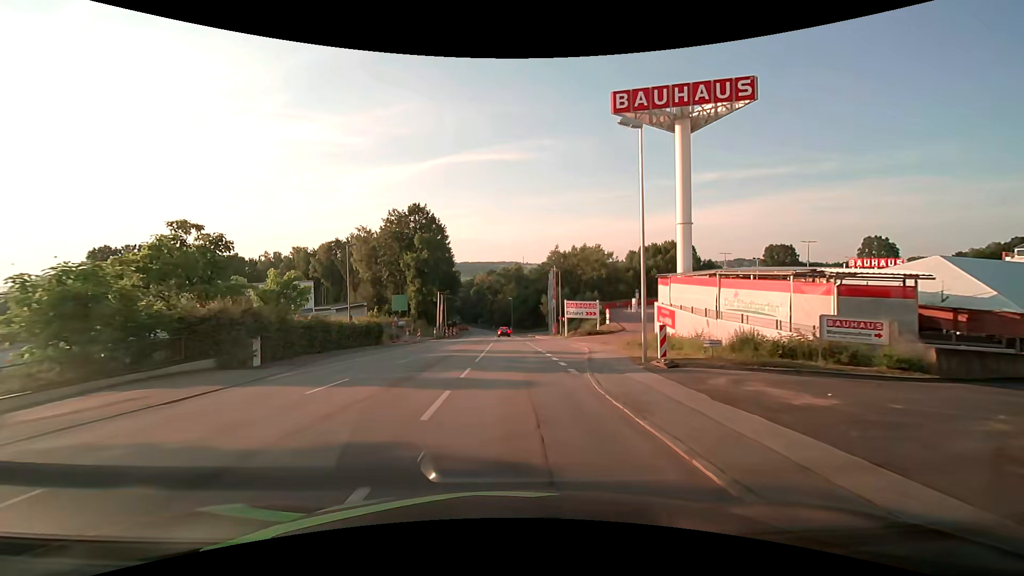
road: tertiary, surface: asphalt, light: Day
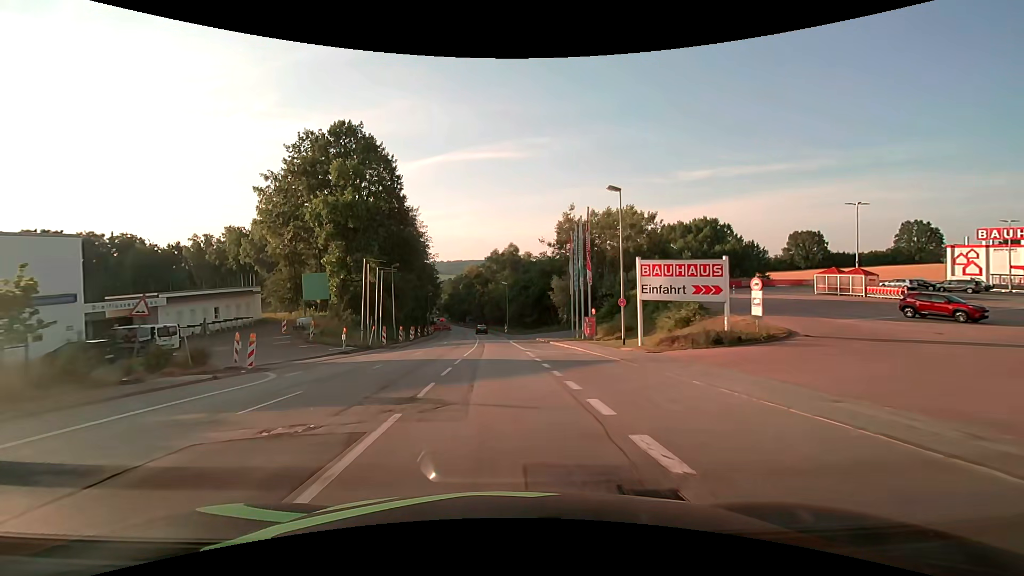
(+0.3, +37.0) m; +1°
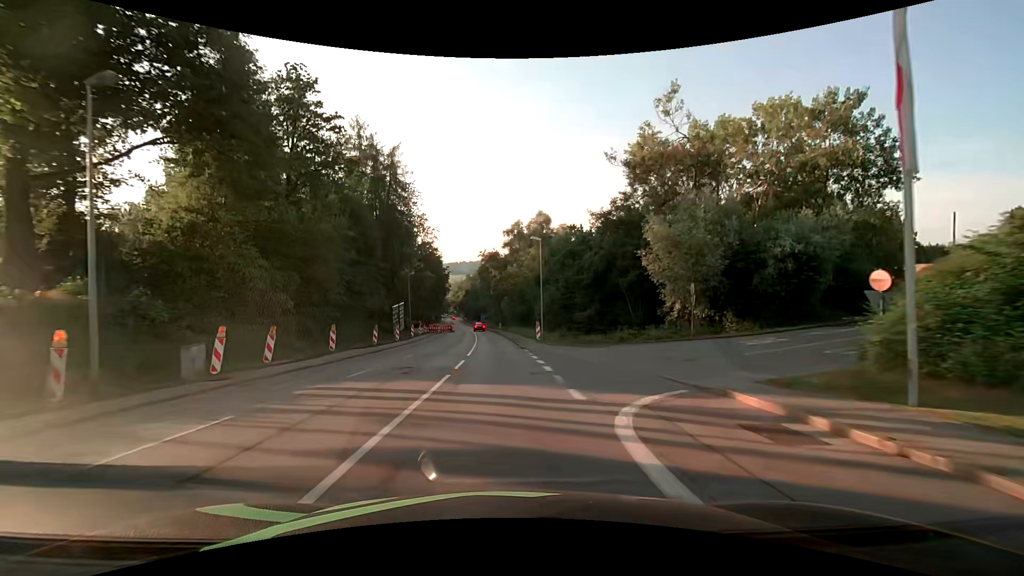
(-1.1, +40.2) m; -3°
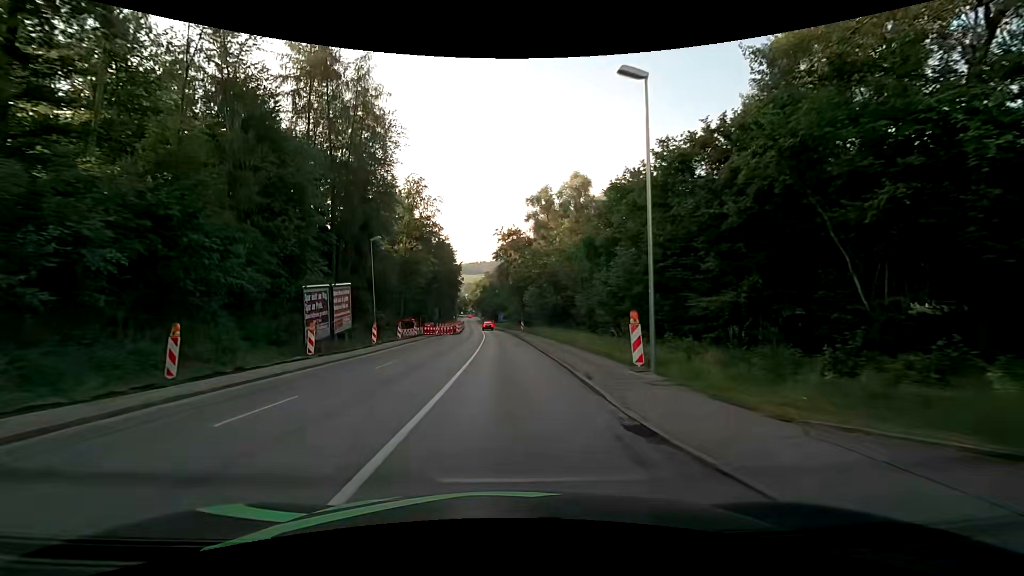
(-0.7, +25.2) m; -2°
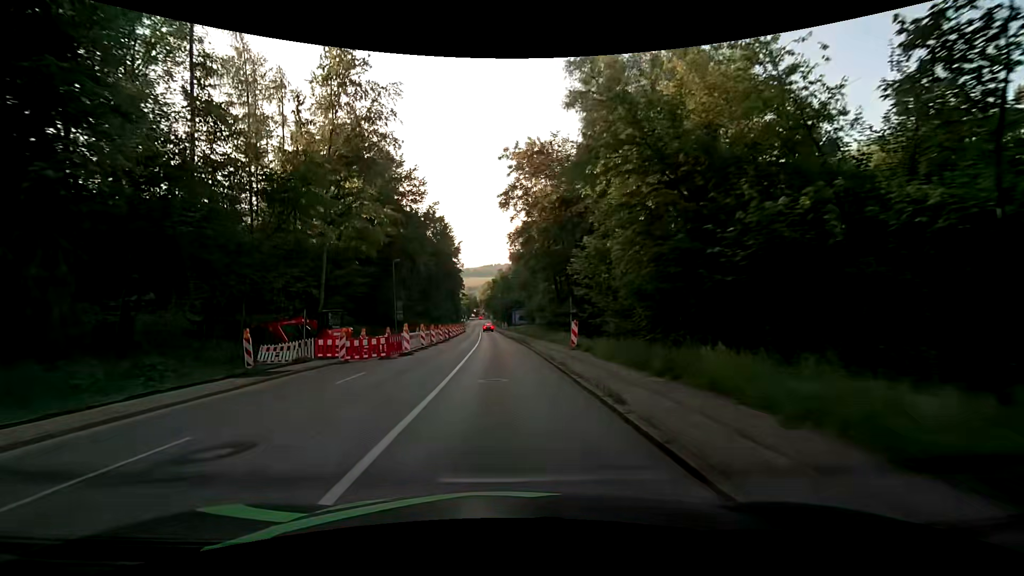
(-0.6, +39.4) m; -2°
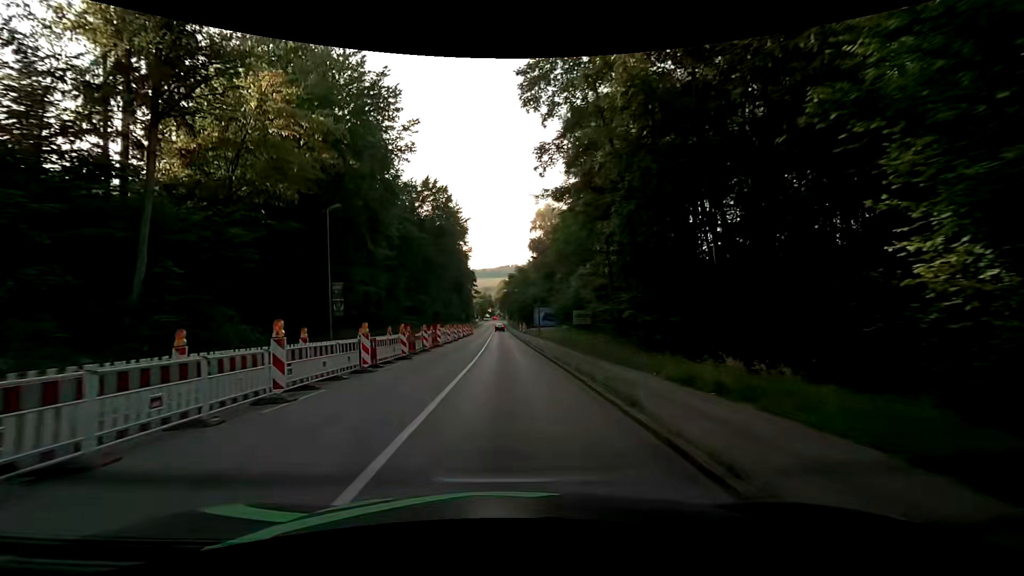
(-0.4, +22.0) m; -2°
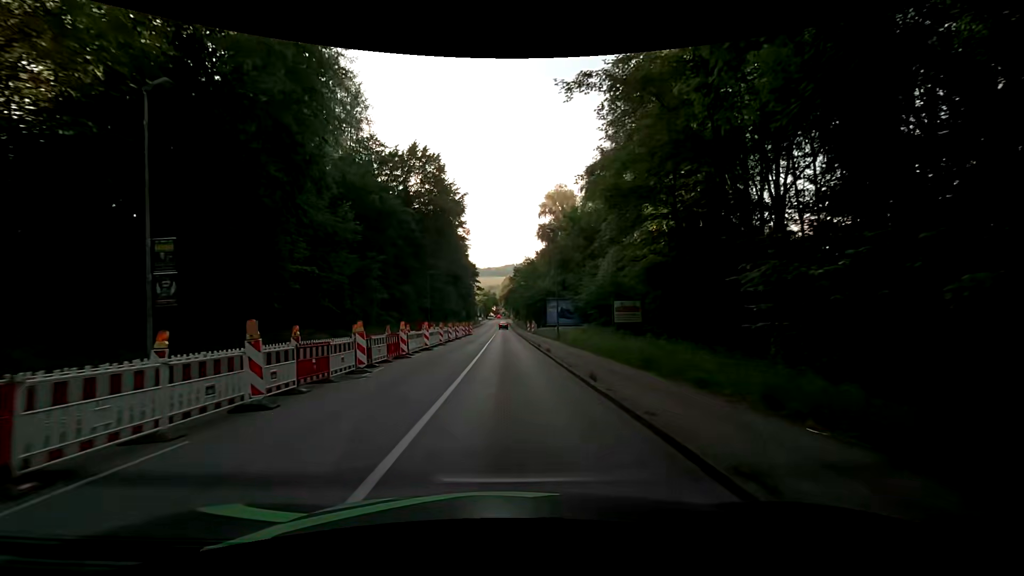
(0.0, +14.0) m; -1°
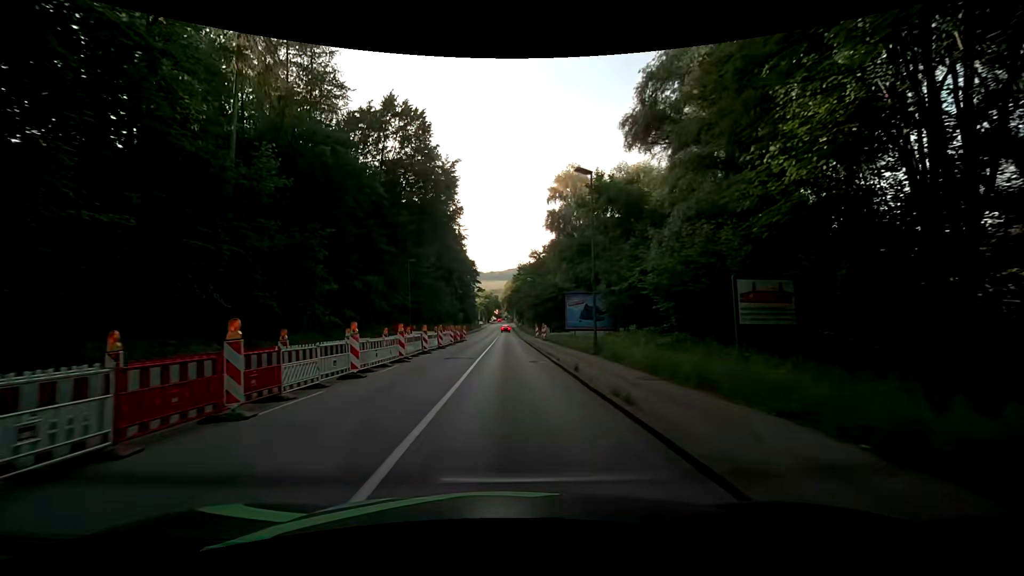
(+0.1, +14.2) m; +1°
(0, +10) (0, +20) (0, +30) (0, +40) (-1, +50) (-1, +60) (-1, +70) (-1, +80) (-1, +90) (-1, +100) m
